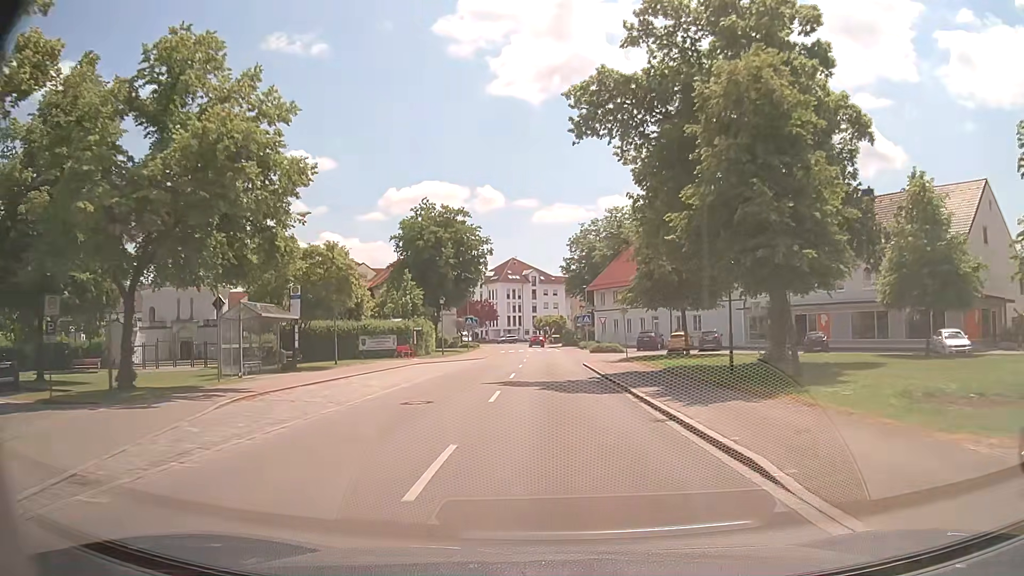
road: tertiary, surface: asphalt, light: Day
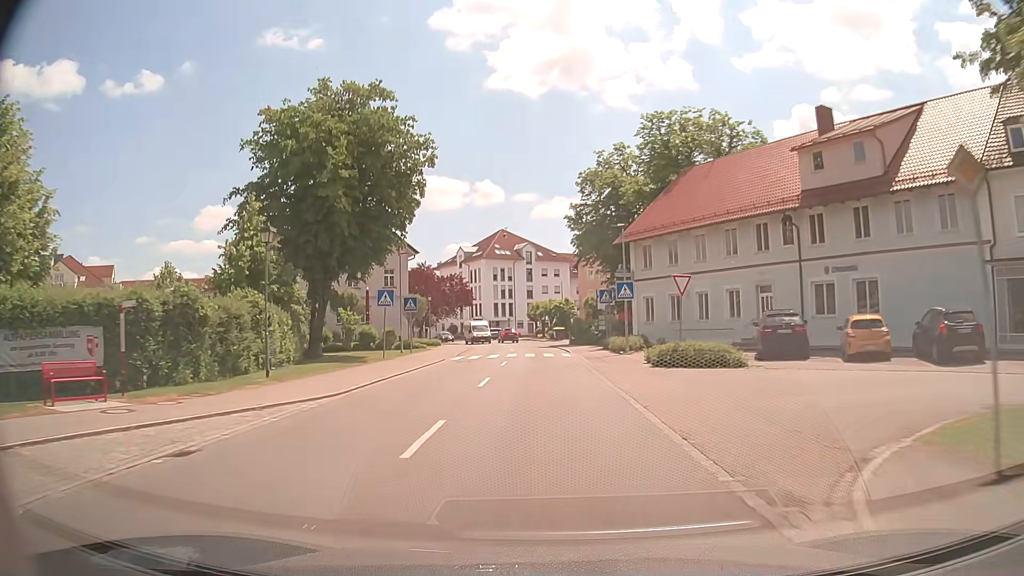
(+0.3, +34.2) m; 0°
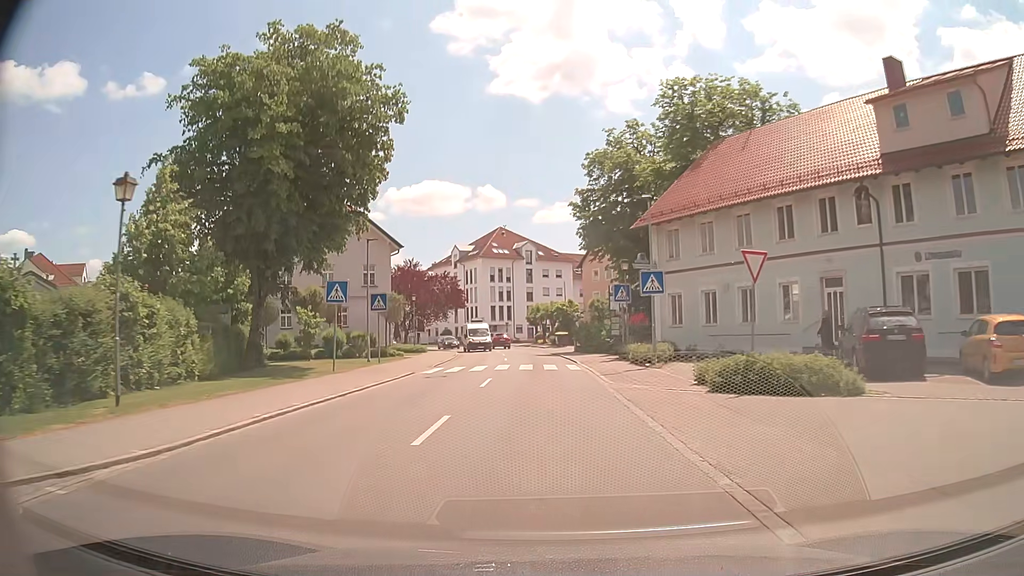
(0.0, +8.0) m; 0°
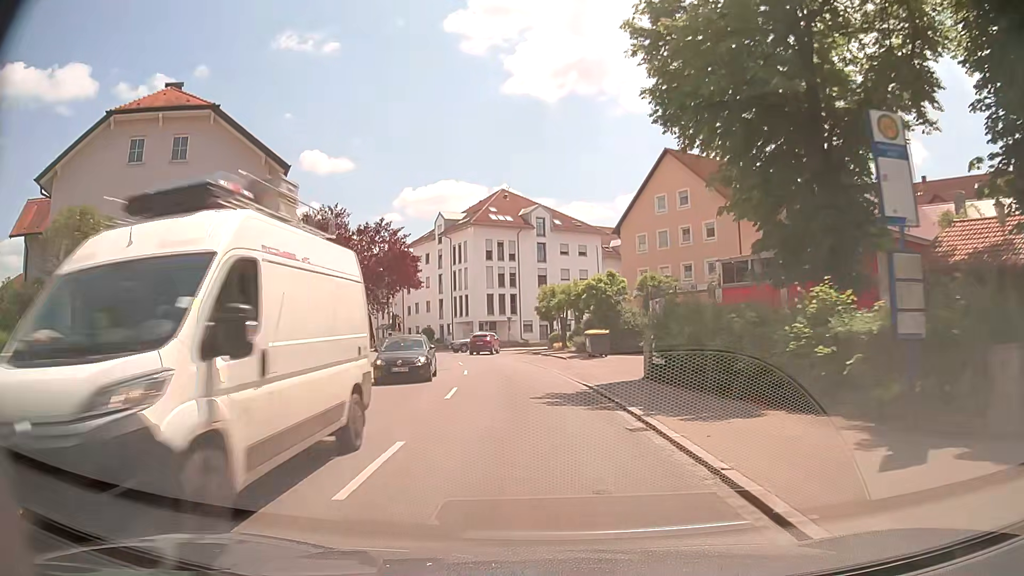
(-0.1, +29.4) m; -1°
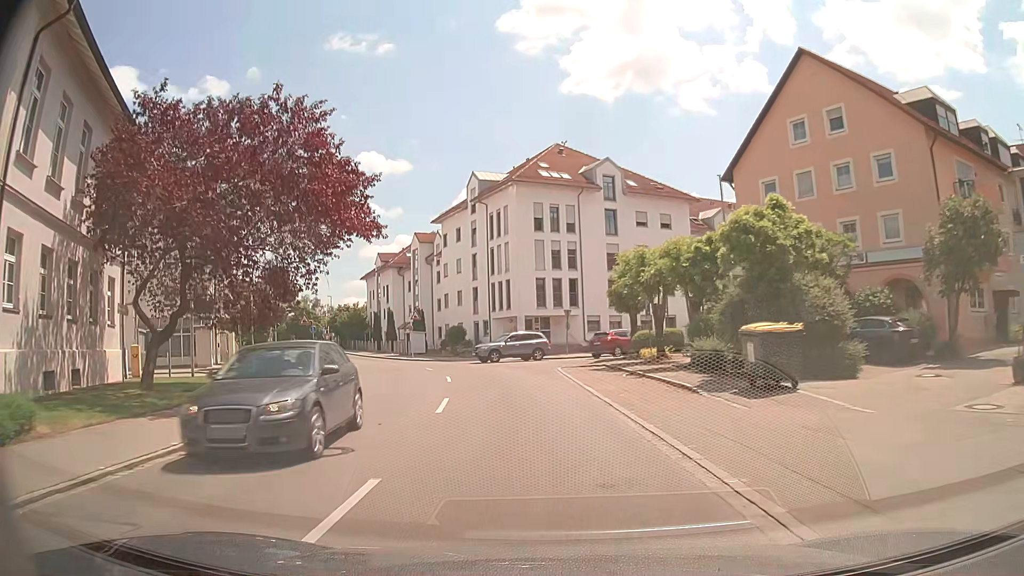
(-0.9, +20.2) m; -5°
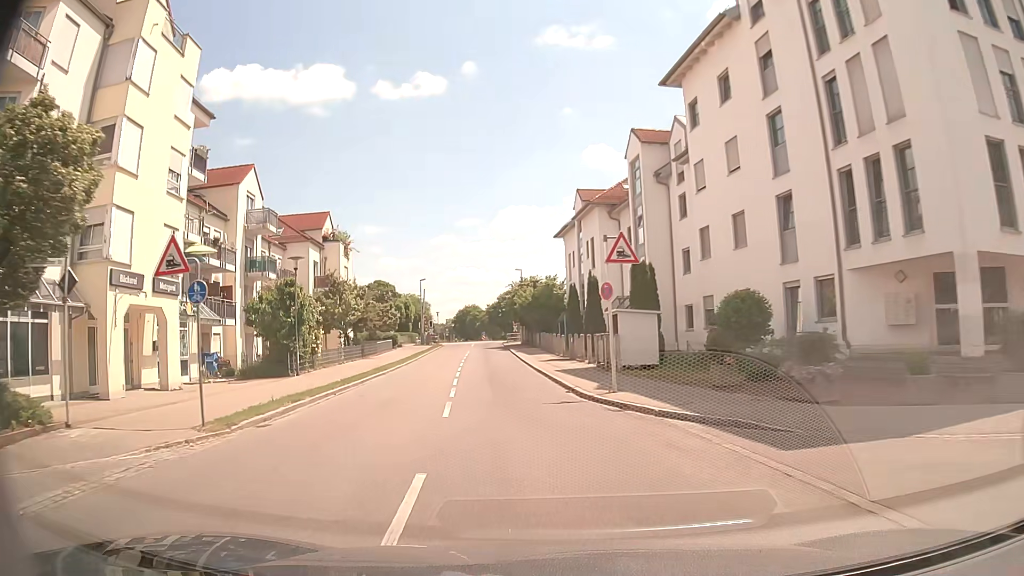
(-5.7, +35.6) m; -20°
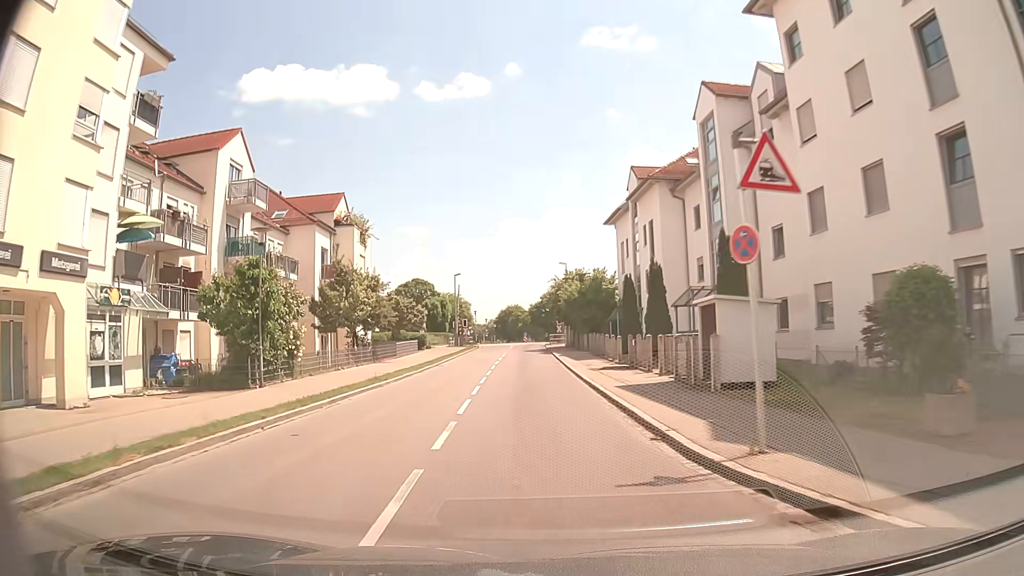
(-0.3, +8.0) m; -4°
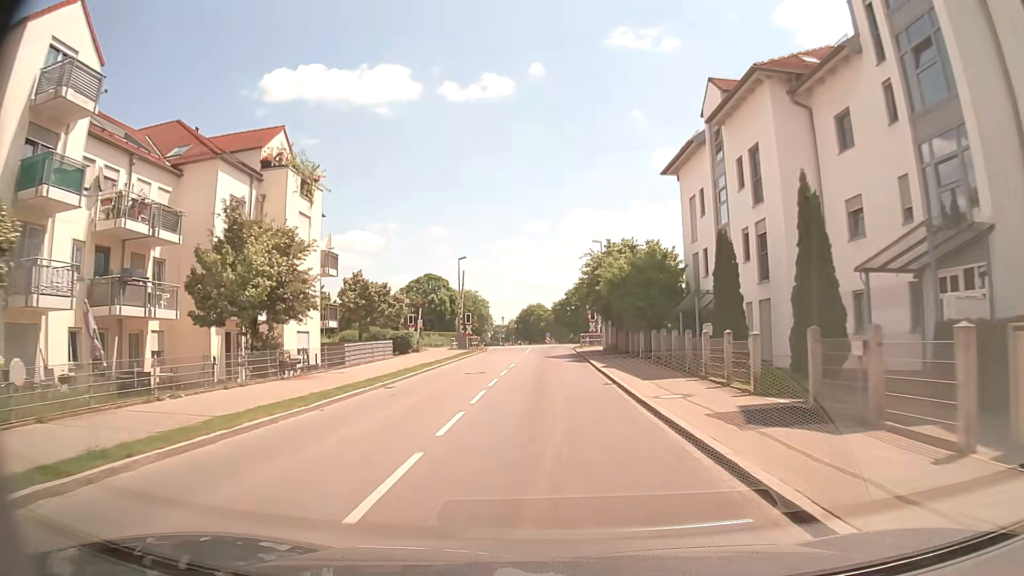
(-0.5, +16.8) m; -3°
(0, +10) (0, +20) (0, +30) (0, +40) (+1, +50) (+1, +60) (+2, +70) (+3, +80) (+4, +90) (+4, +100) m
